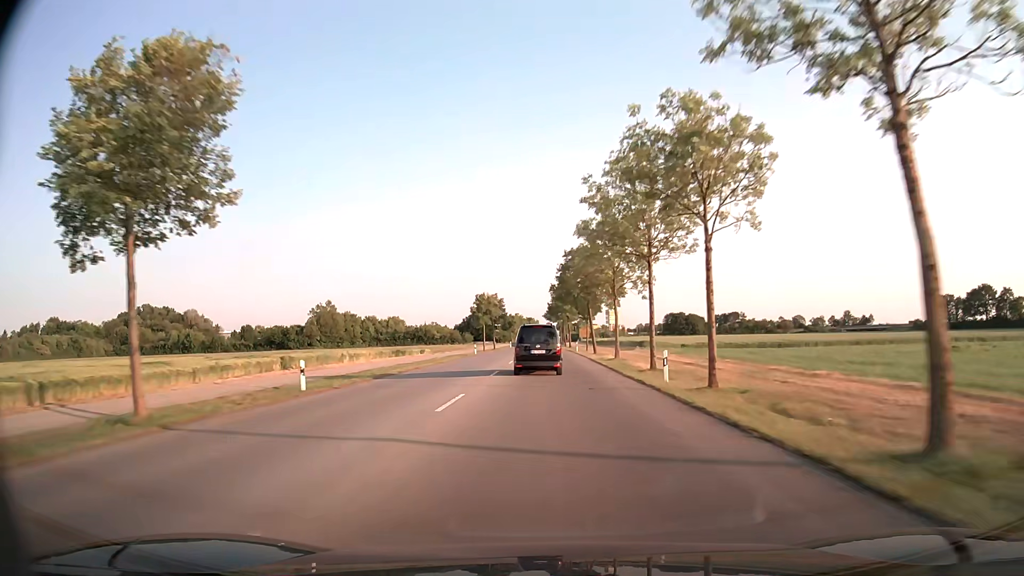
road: tertiary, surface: asphalt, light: Day
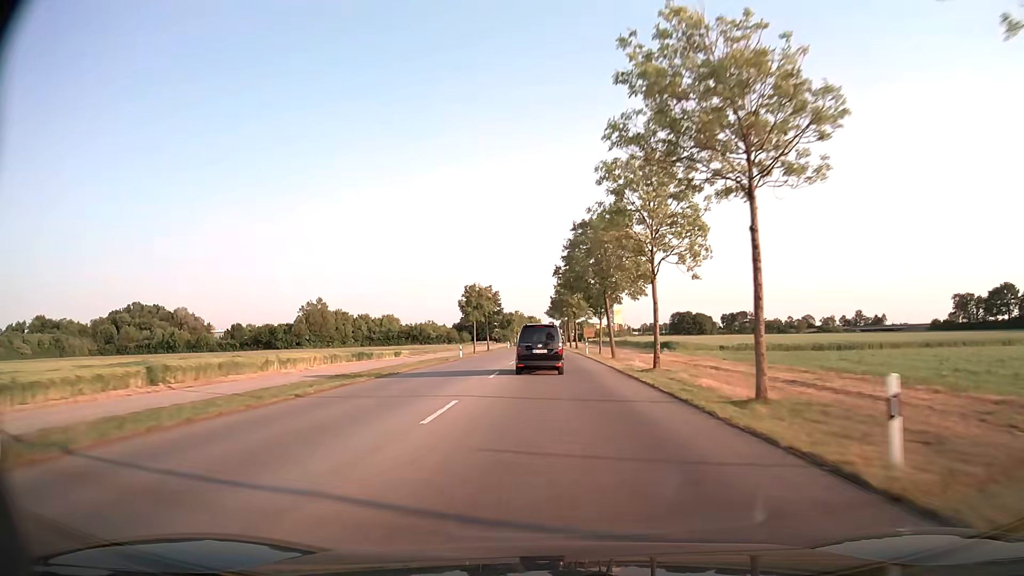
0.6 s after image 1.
(-0.1, +13.8) m; 0°
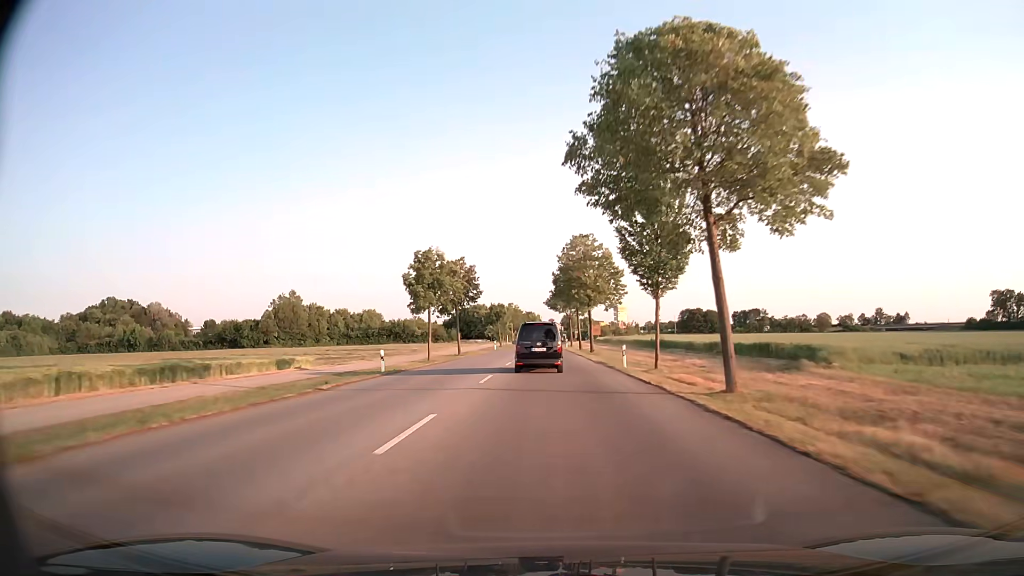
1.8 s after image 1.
(+0.1, +27.4) m; 0°
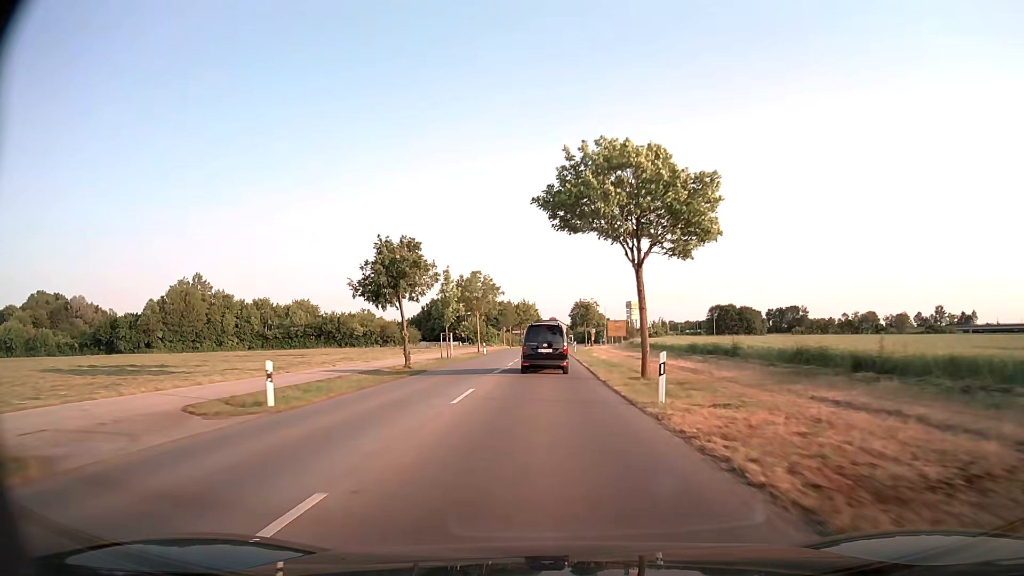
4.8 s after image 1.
(+0.1, +65.6) m; 0°
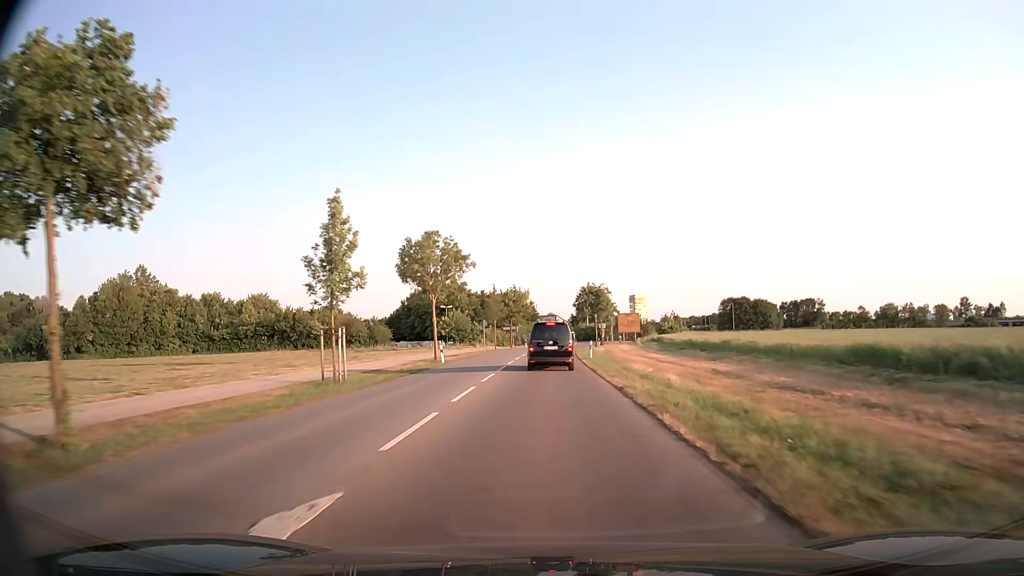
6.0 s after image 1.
(+0.1, +24.6) m; 0°
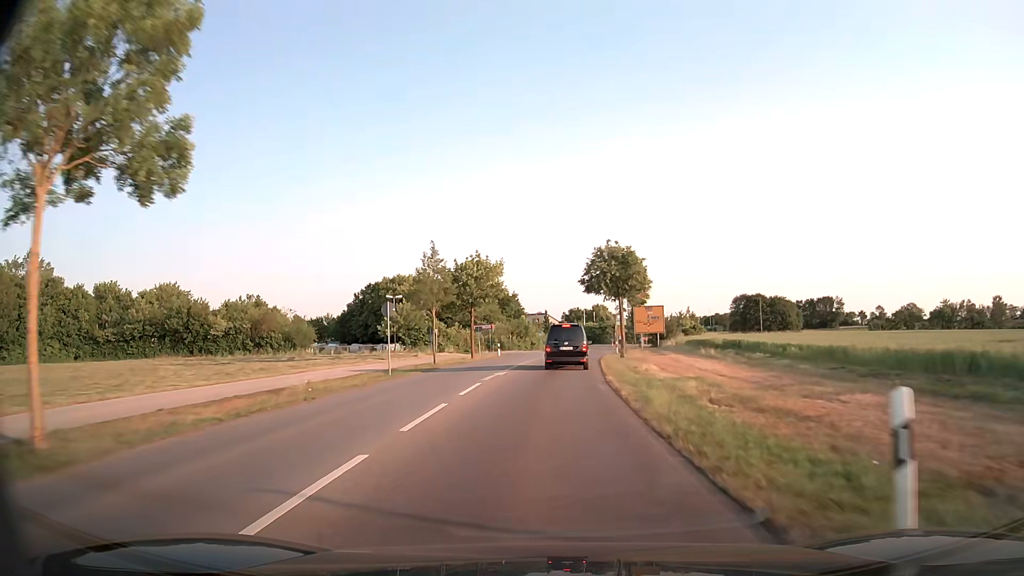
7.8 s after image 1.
(+0.1, +34.0) m; +1°
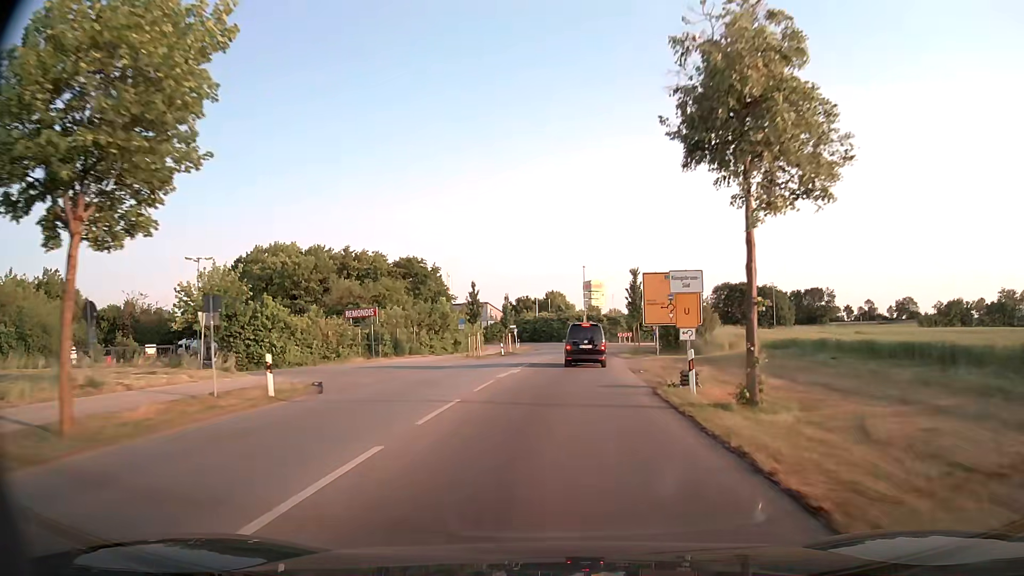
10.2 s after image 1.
(+1.2, +40.8) m; +4°
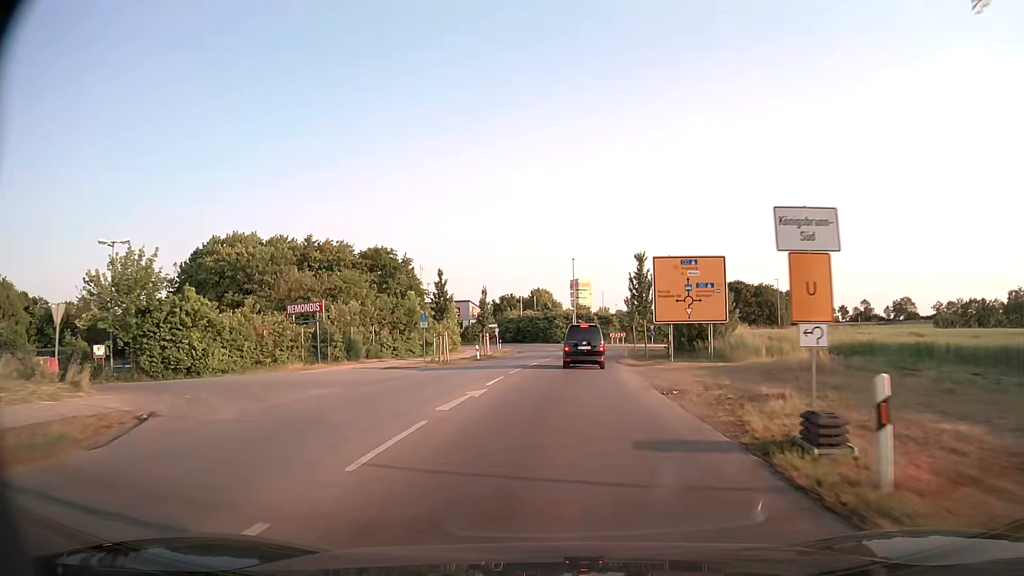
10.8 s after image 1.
(+0.1, +9.3) m; +1°
(0, +10) (0, +20) (+1, +30) (+2, +40) (+3, +50) (+4, +60) (+6, +70) (+9, +79) (+16, +86) (+24, +92) m
